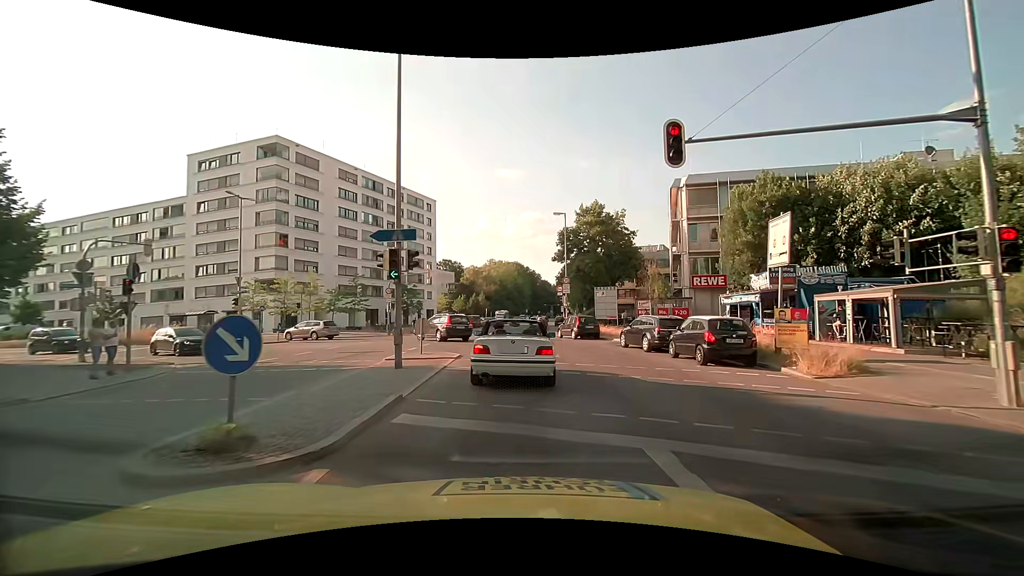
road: secondary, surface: asphalt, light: Day
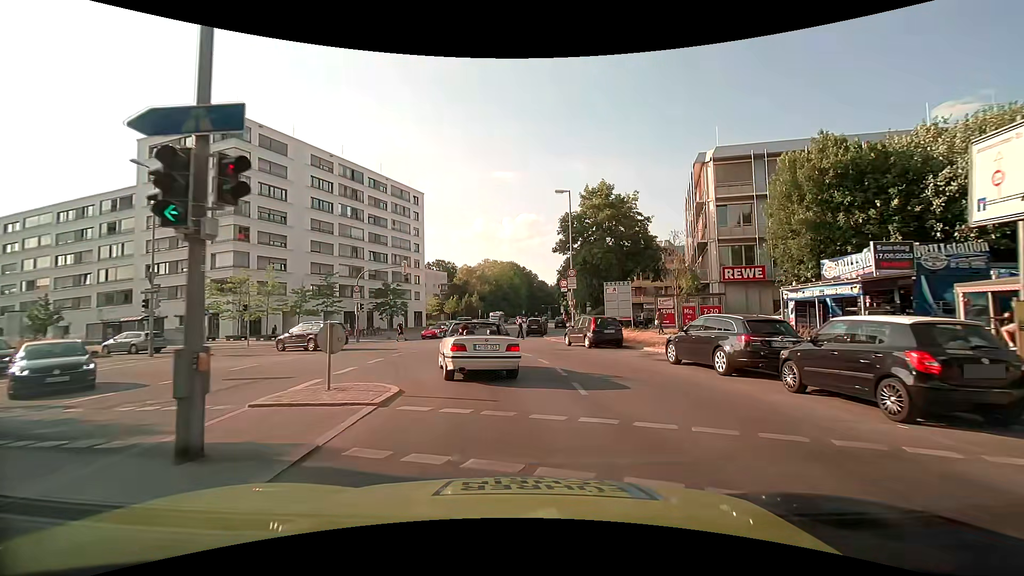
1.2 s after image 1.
(0.0, +8.2) m; +1°
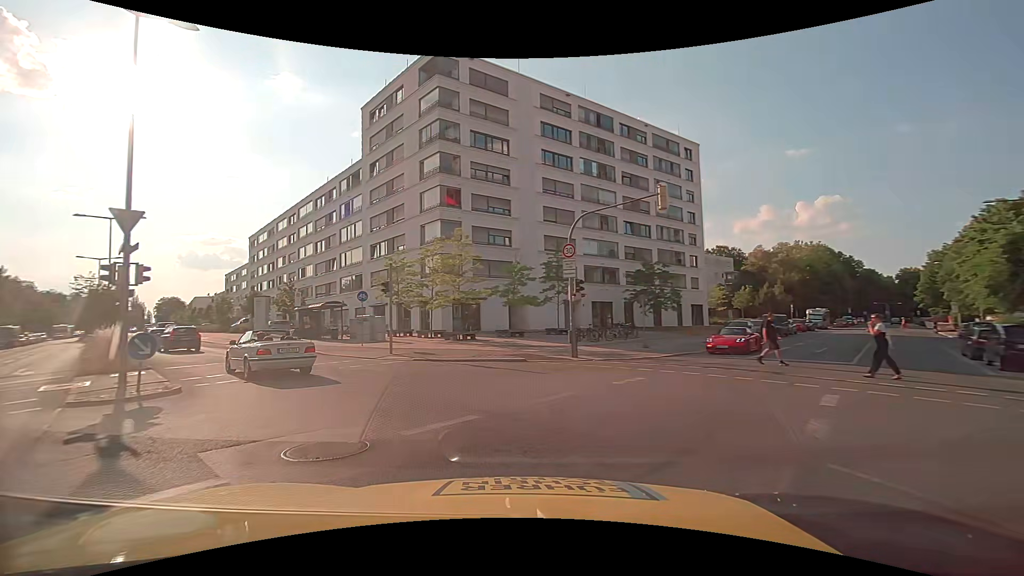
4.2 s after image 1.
(-3.9, +21.4) m; -29°
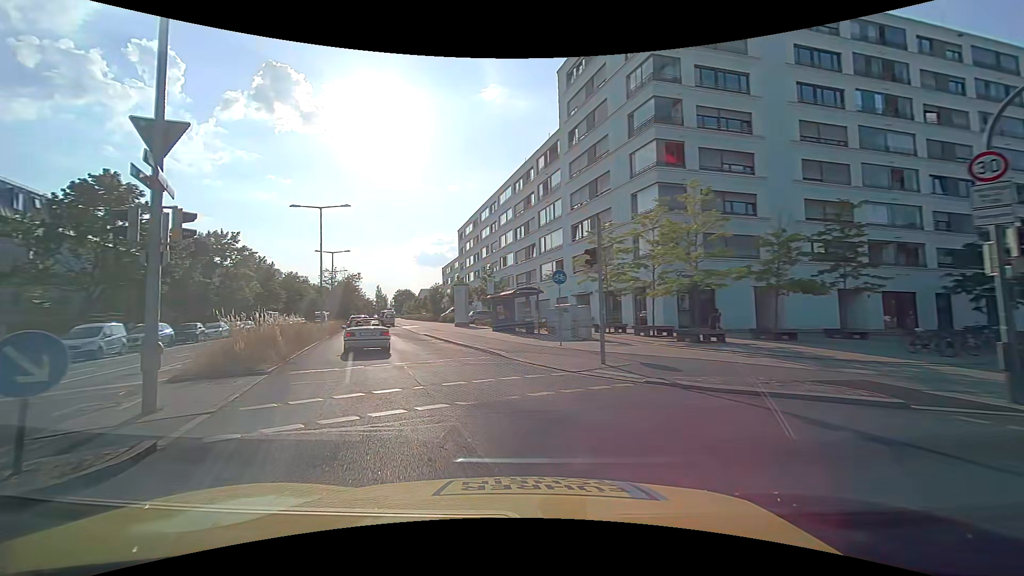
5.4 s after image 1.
(-1.9, +8.6) m; -23°
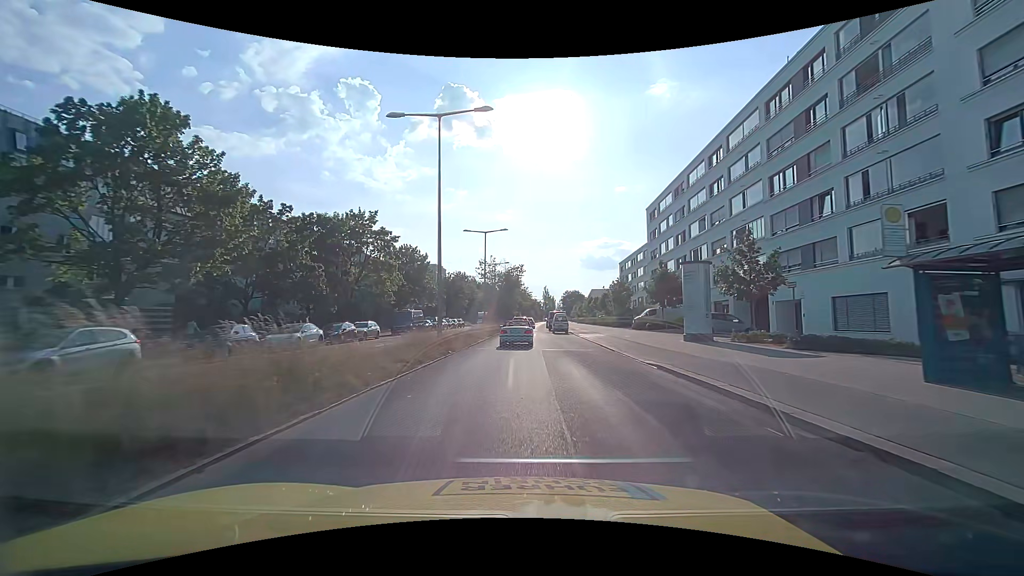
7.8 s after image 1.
(-6.5, +21.8) m; -21°
